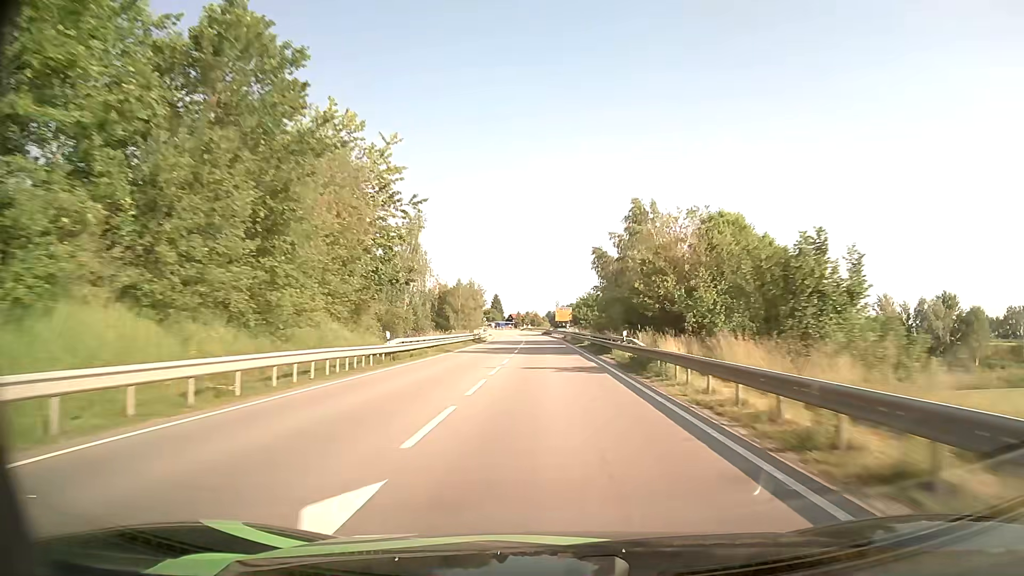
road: primary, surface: asphalt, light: Day
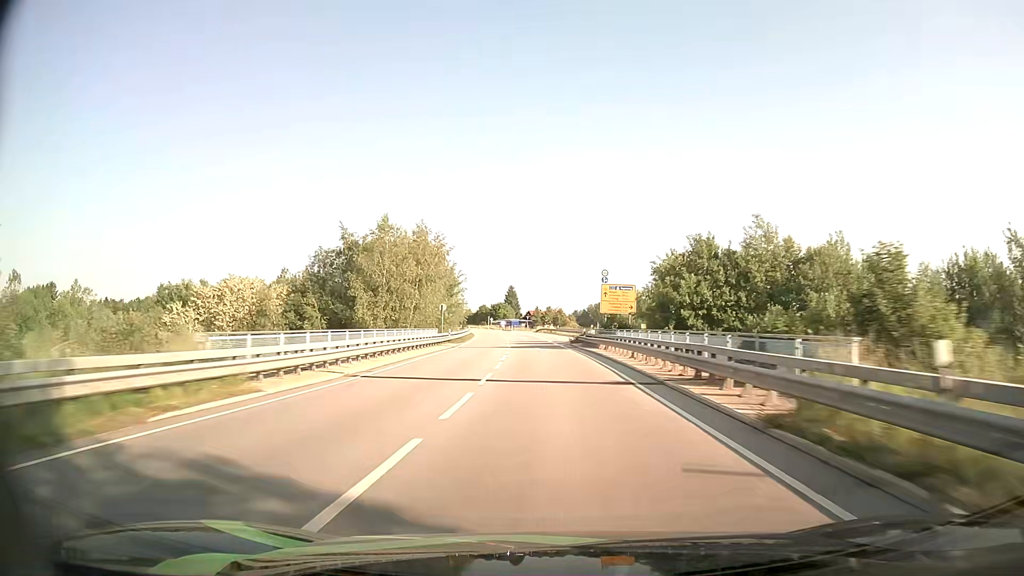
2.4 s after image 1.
(-1.0, +69.7) m; -2°
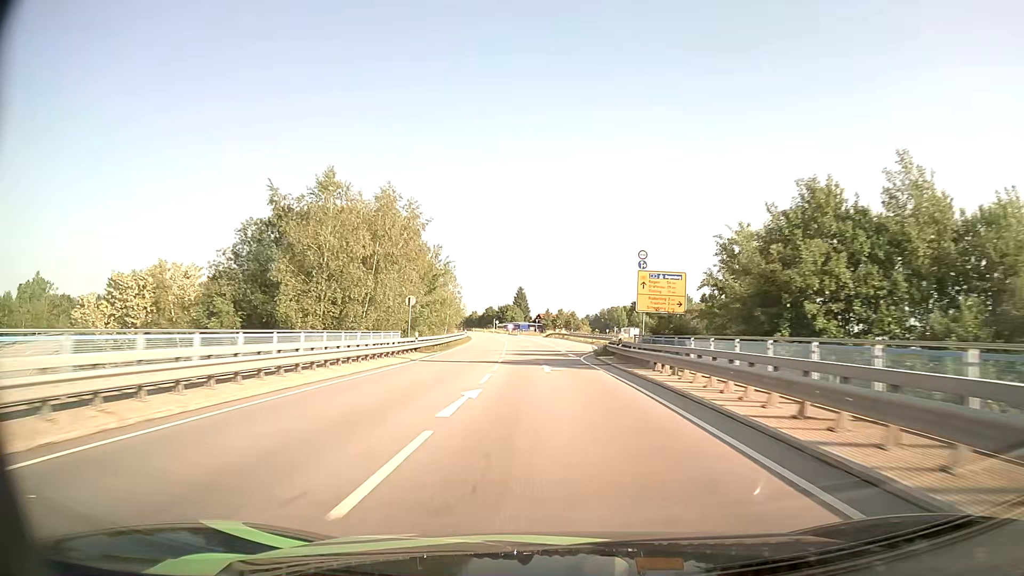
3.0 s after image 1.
(-0.1, +17.4) m; -1°
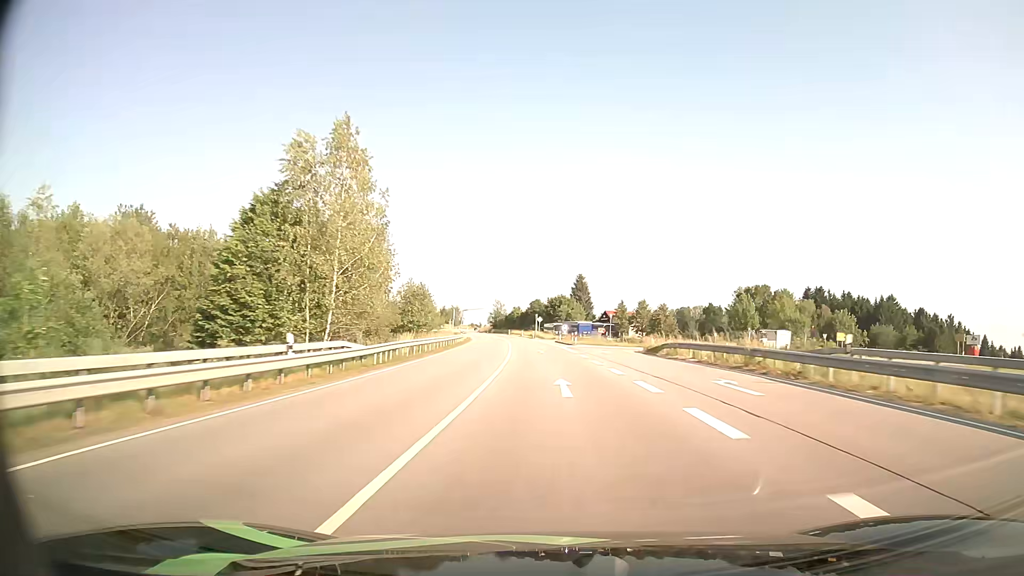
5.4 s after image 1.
(-2.7, +69.6) m; -5°
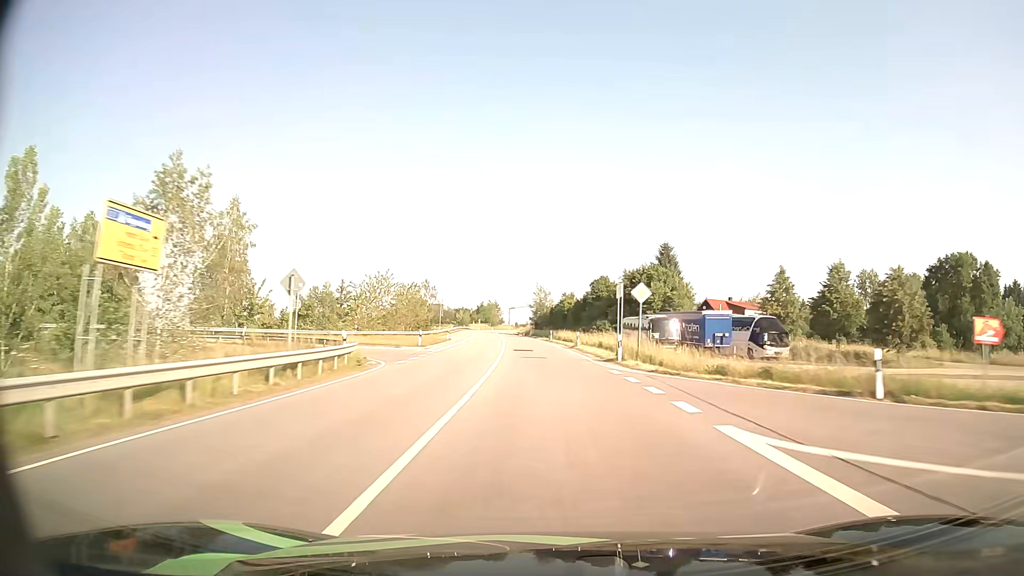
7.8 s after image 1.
(-2.7, +69.6) m; -5°
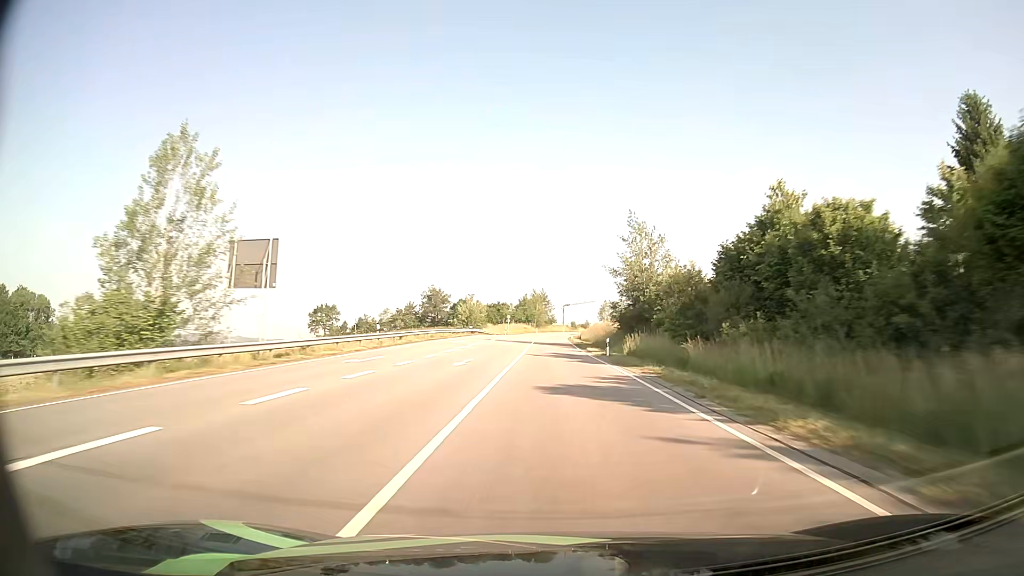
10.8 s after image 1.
(-4.9, +86.9) m; -5°
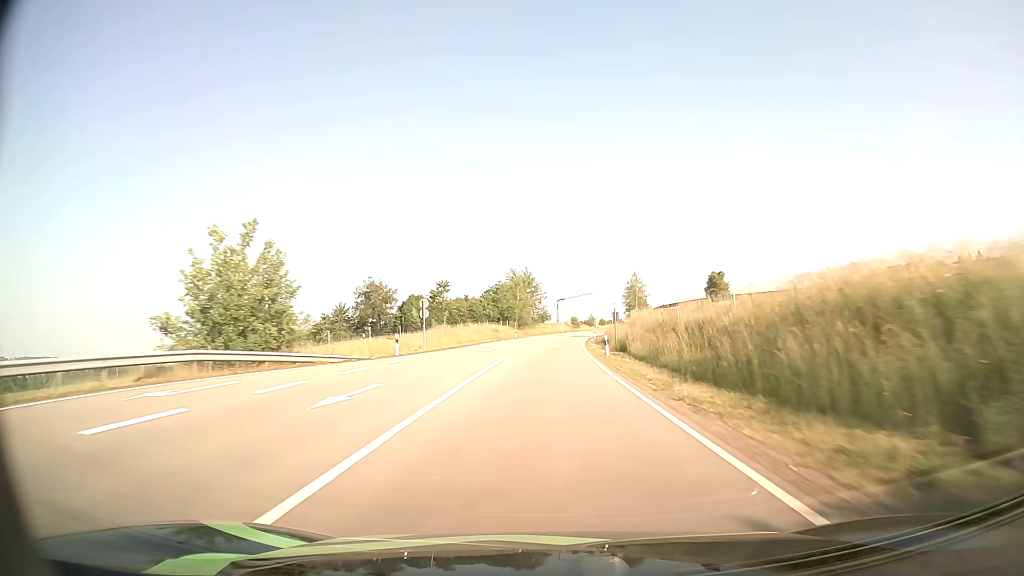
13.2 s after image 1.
(+0.4, +69.8) m; +1°
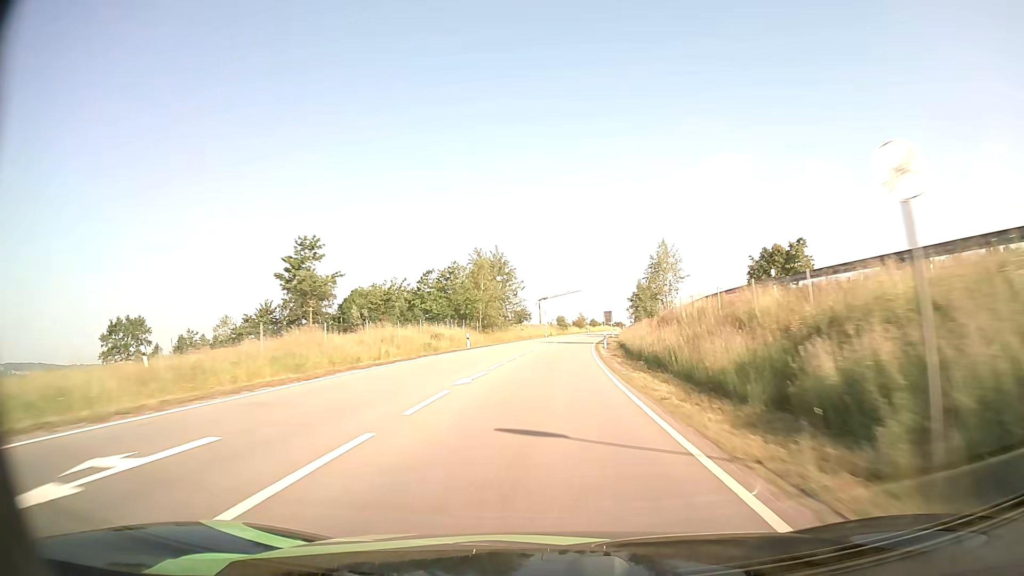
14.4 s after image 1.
(+0.4, +34.9) m; +1°
(0, +10) (0, +20) (0, +30) (+1, +40) (+1, +50) (+2, +60) (+3, +70) (+4, +80) (+5, +90) (+6, +100) m
